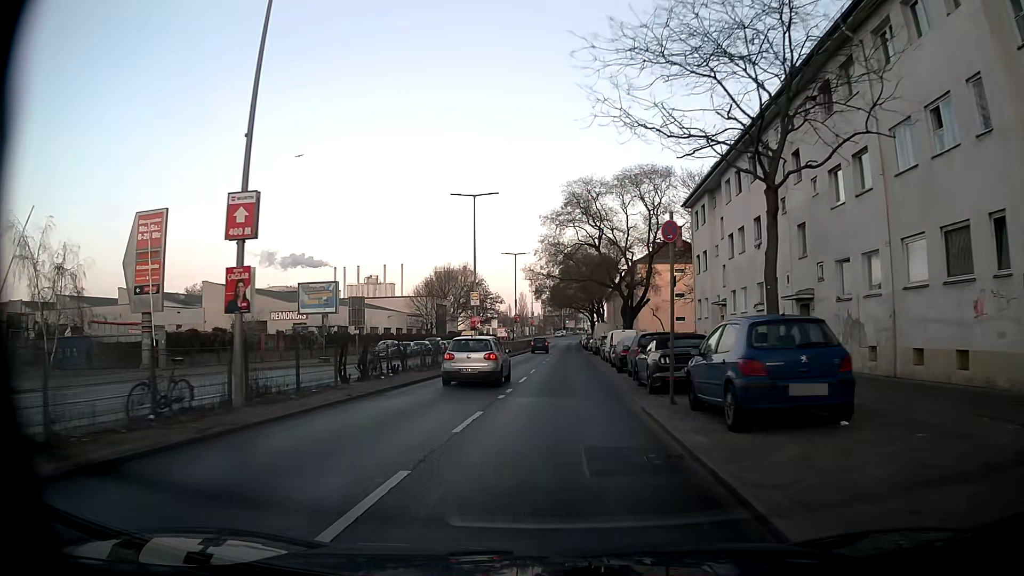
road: secondary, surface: asphalt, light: Day
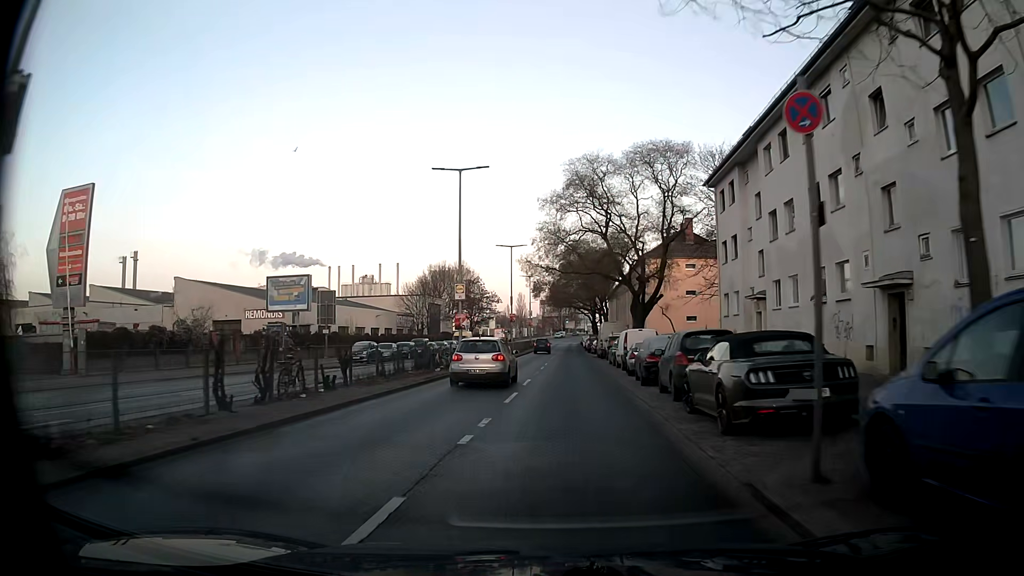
(0.0, +7.1) m; +1°
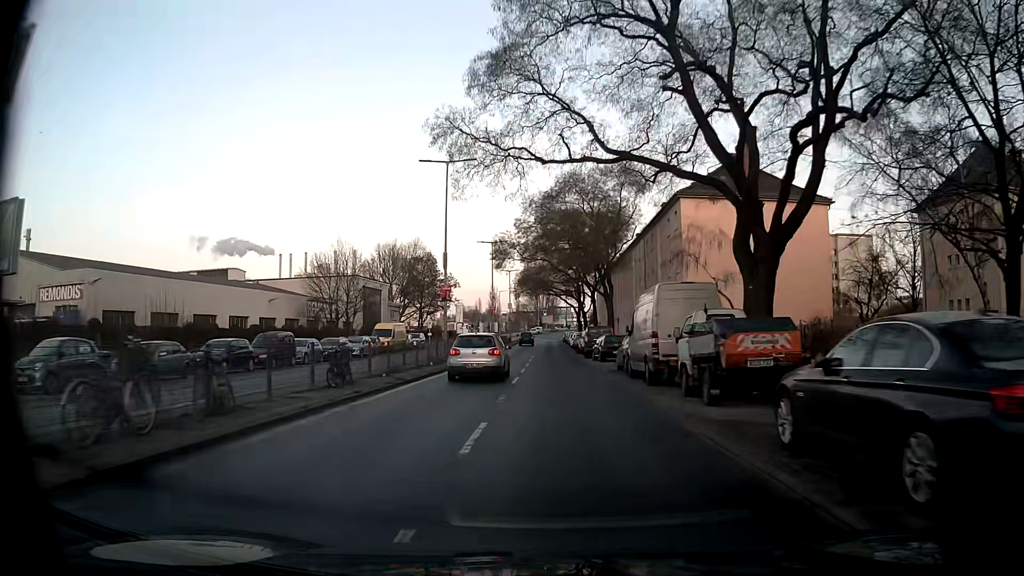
(+0.3, +31.6) m; +2°
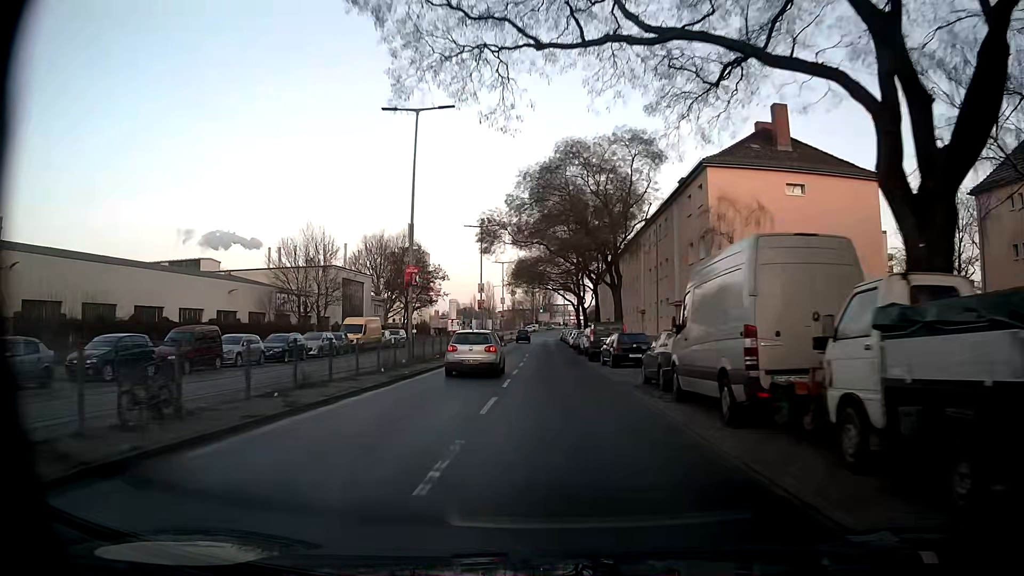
(0.0, +8.4) m; 0°
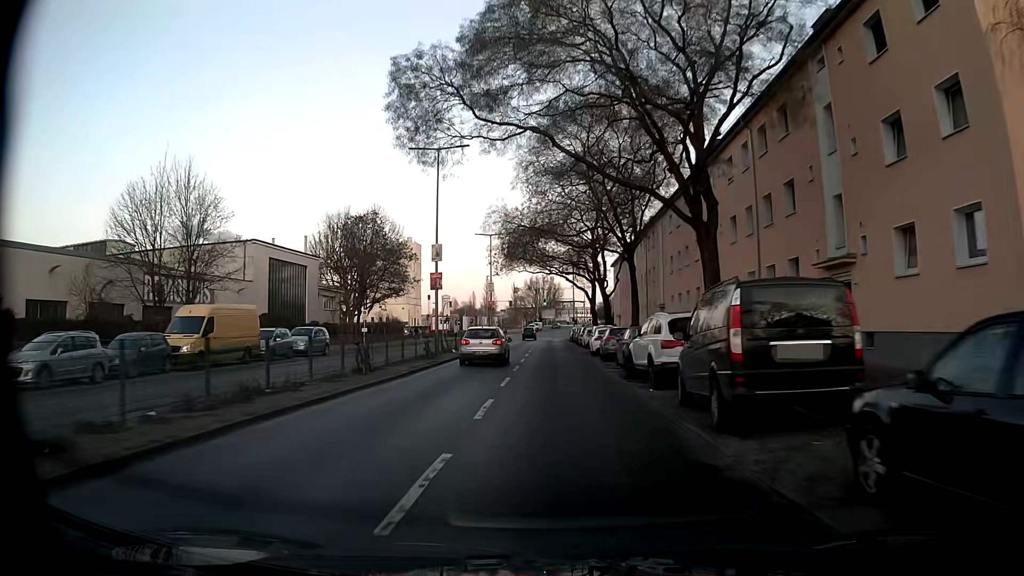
(+0.2, +25.1) m; 0°
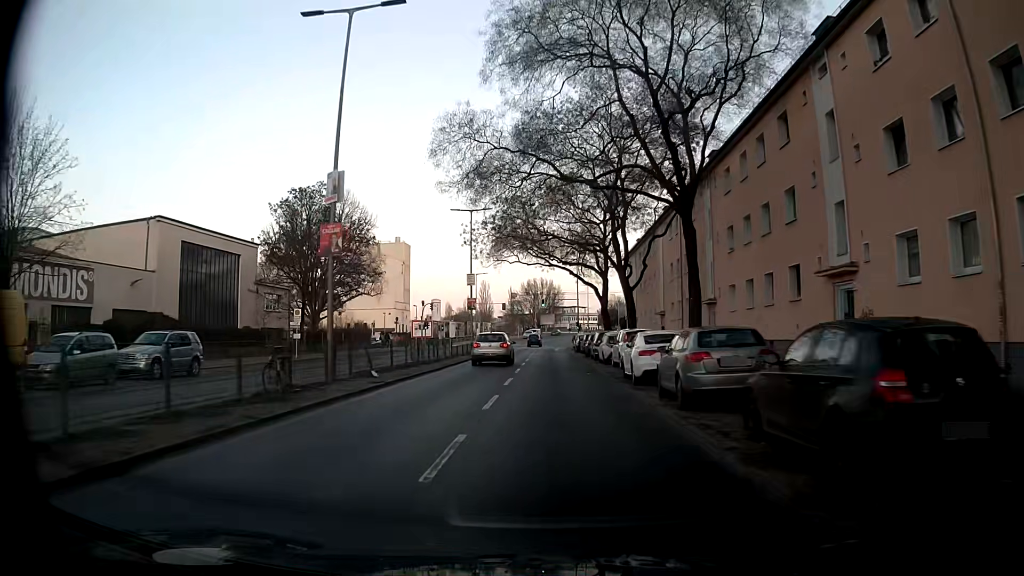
(0.0, +16.4) m; 0°
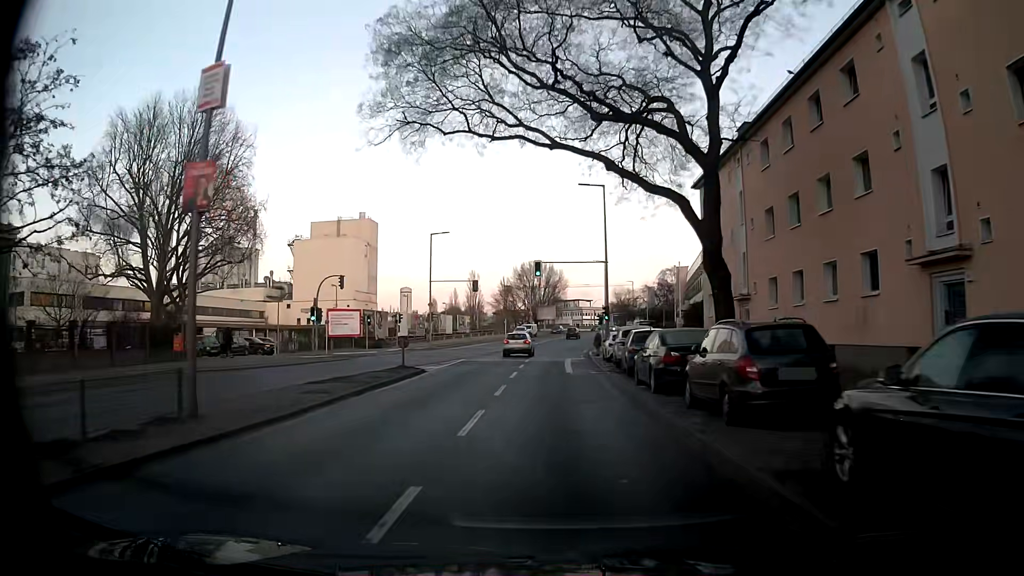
(+0.3, +39.5) m; 0°
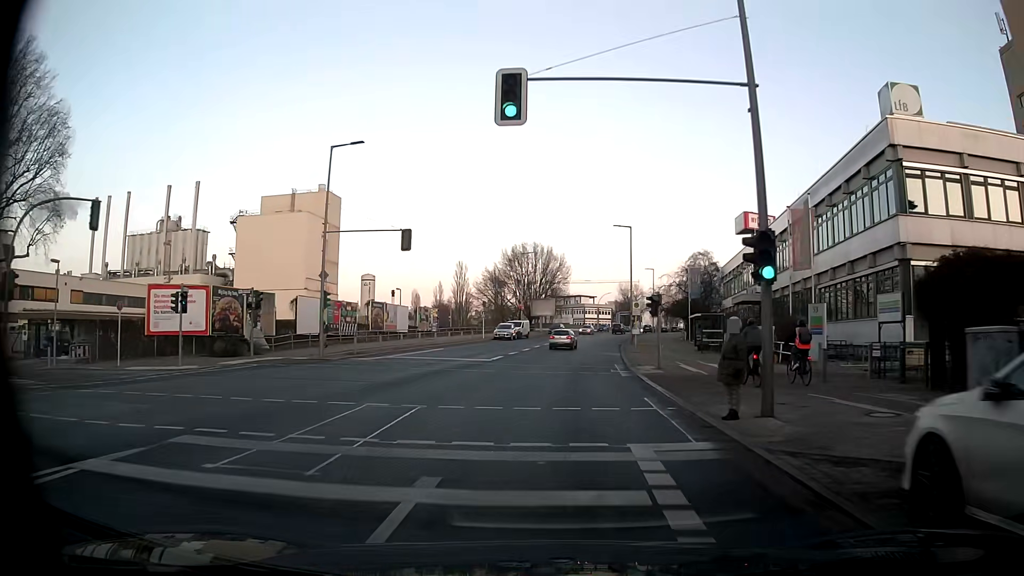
(+0.1, +30.1) m; 0°
(0, +10) (+1, +20) (+1, +30) (+2, +40) (+3, +50) (+4, +60) (+5, +70) (+6, +80) (+8, +90) (+10, +99) m
